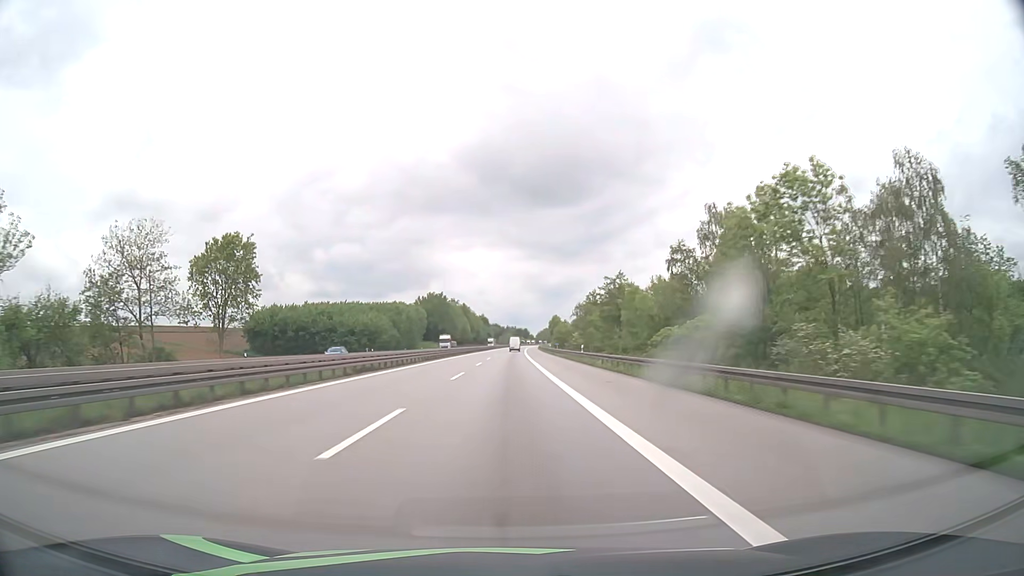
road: motorway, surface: asphalt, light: Day
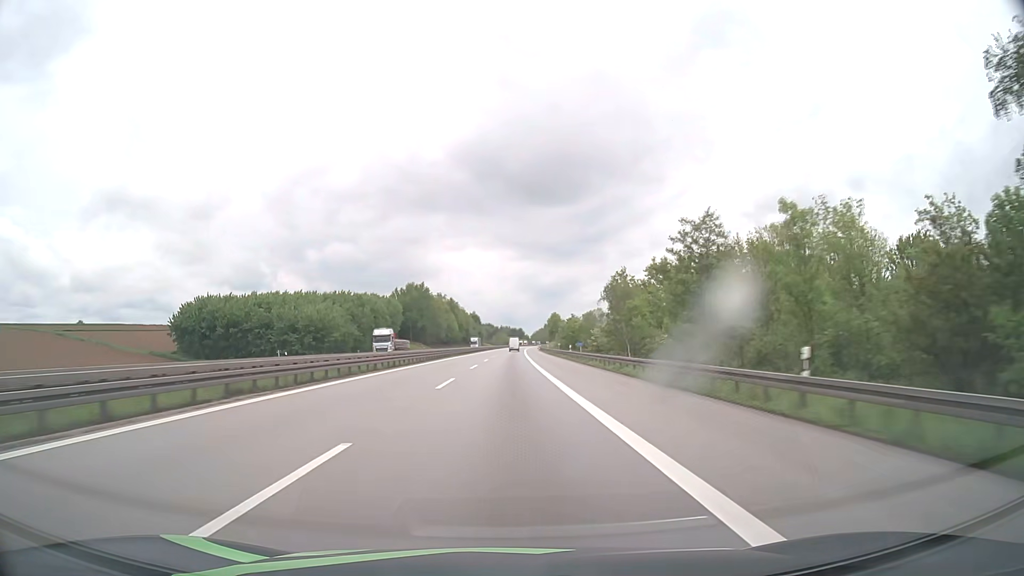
(+0.2, +41.2) m; +1°
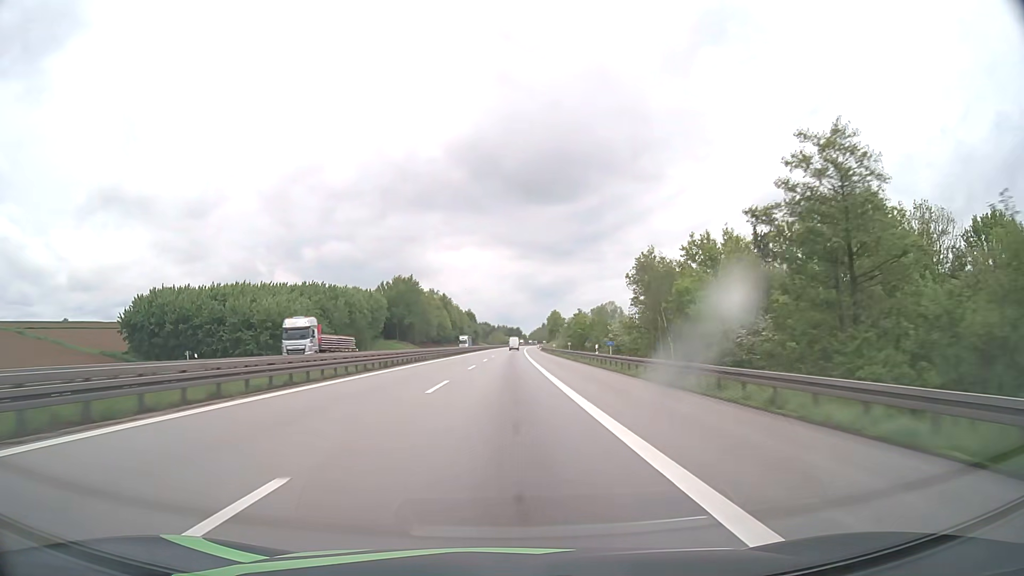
(0.0, +20.6) m; 0°
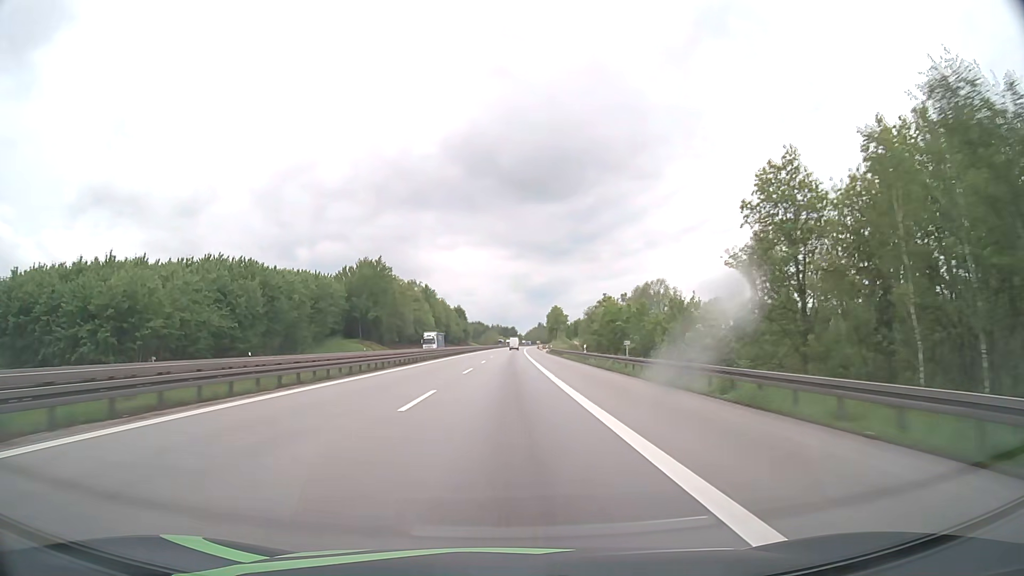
(+0.1, +41.2) m; 0°
(0, +10) (0, +20) (0, +30) (0, +40) (0, +50) (0, +60) (0, +70) (+1, +80) (+1, +90) (+1, +100) m
